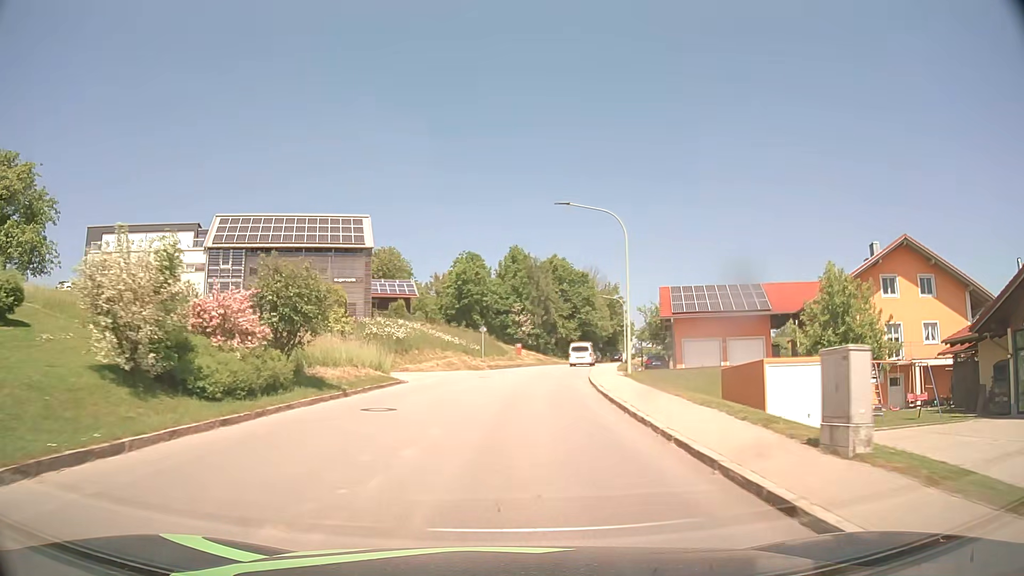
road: tertiary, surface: asphalt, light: Day
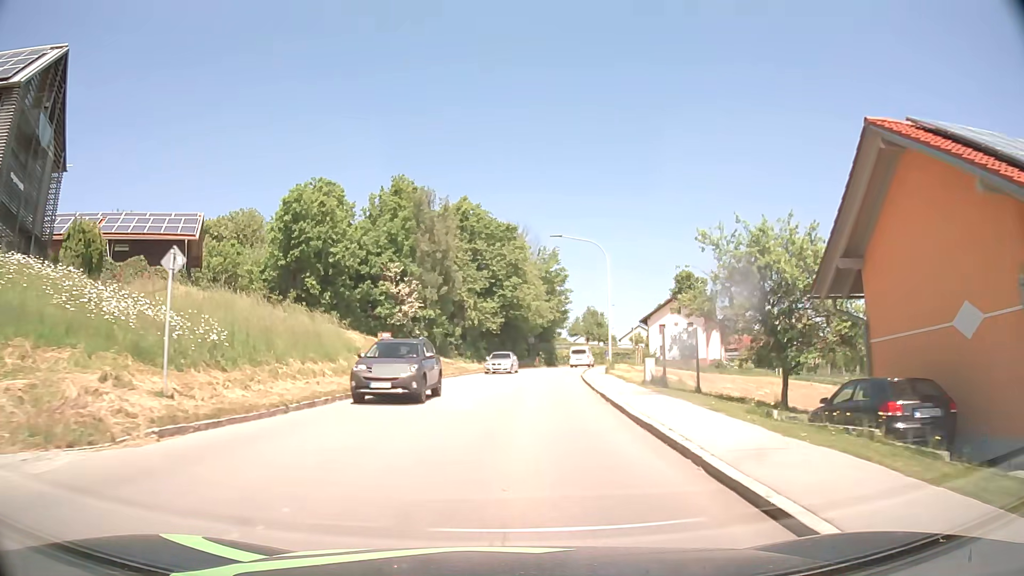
(+2.8, +37.9) m; +8°
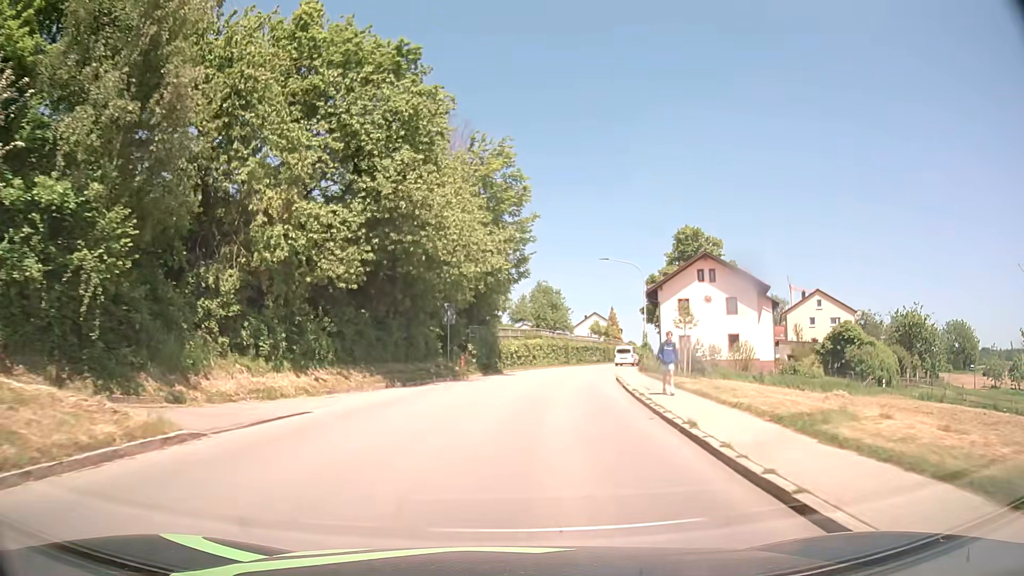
(+1.8, +38.3) m; +6°
(0, +10) (+1, +20) (+2, +30) (+4, +40) (+6, +50) (+8, +59) (+11, +69) (+15, +78) (+18, +88) (+22, +97) m
